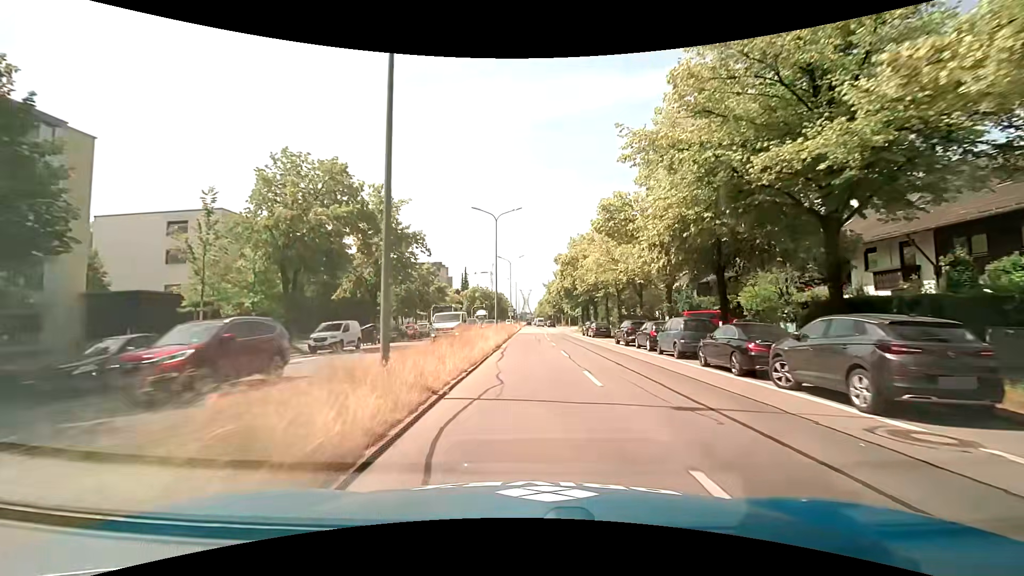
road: primary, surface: asphalt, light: Day
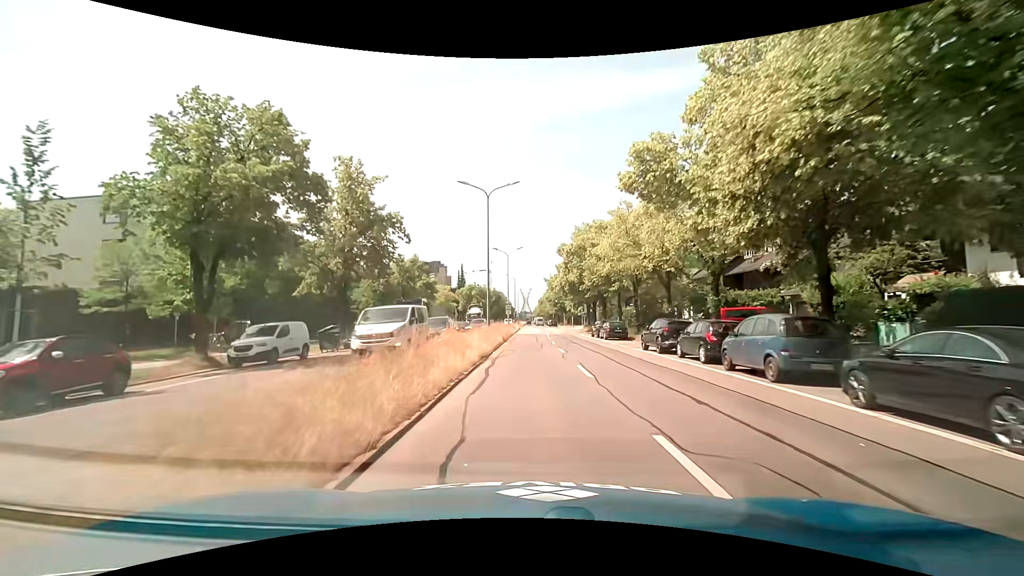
(0.0, +7.6) m; +1°
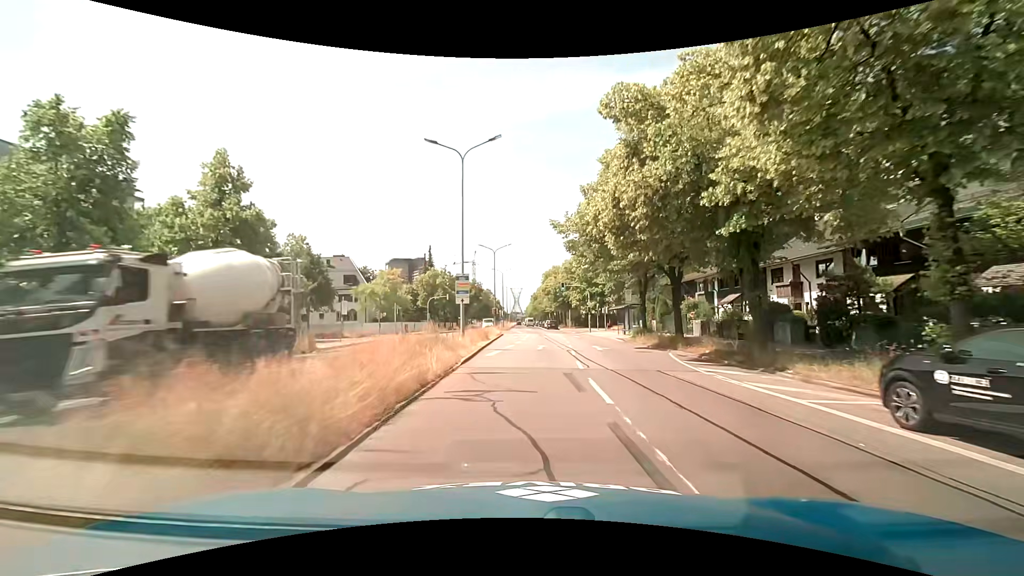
(-0.6, +38.0) m; -1°
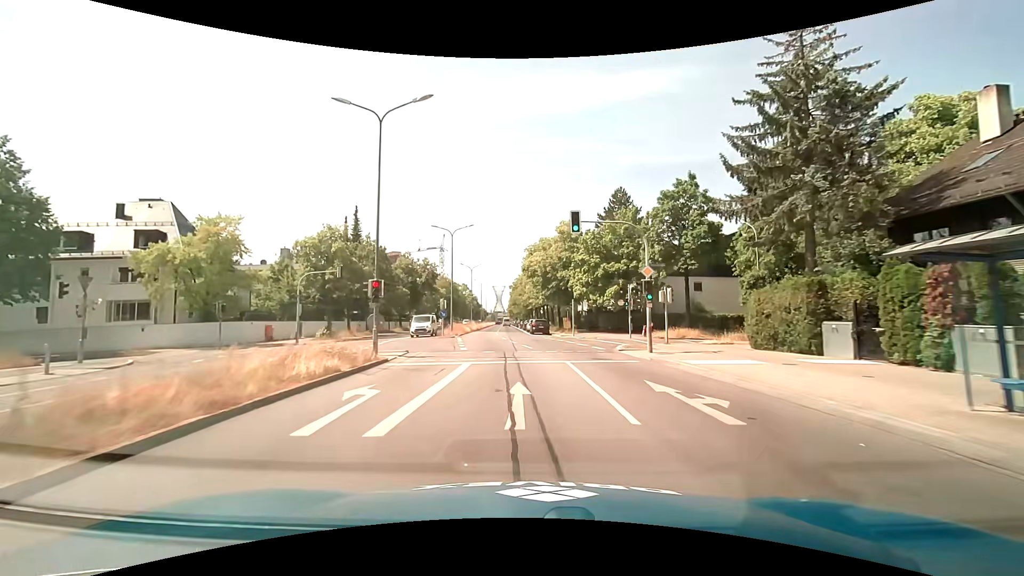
(+1.6, +38.0) m; +3°
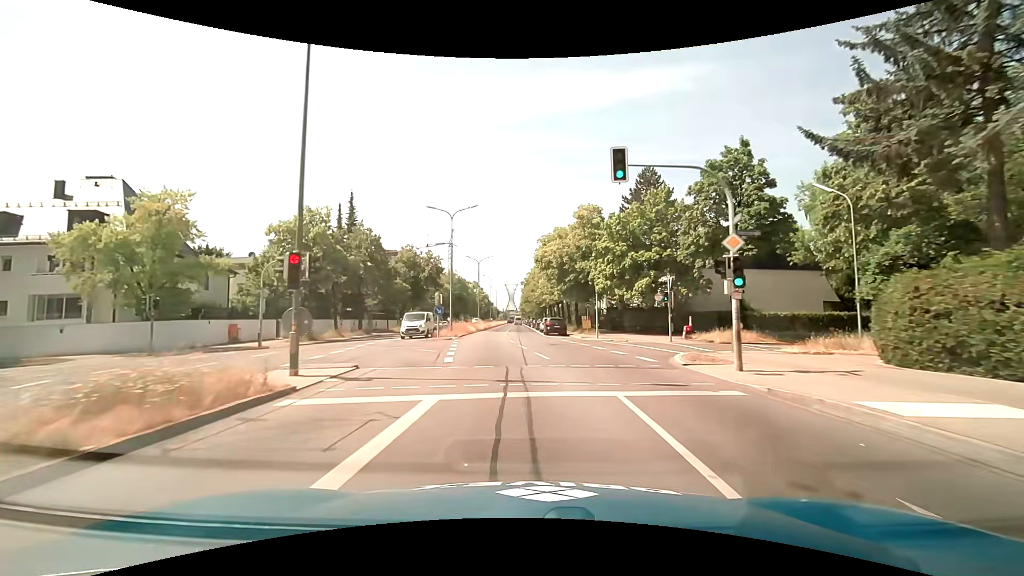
(-0.1, +7.6) m; -2°
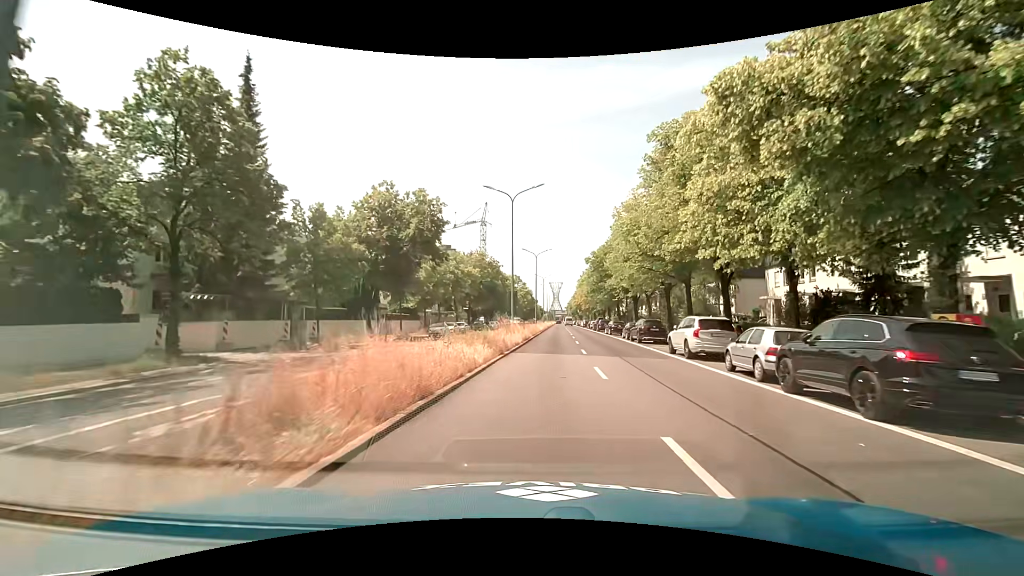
(-2.9, +37.9) m; -5°
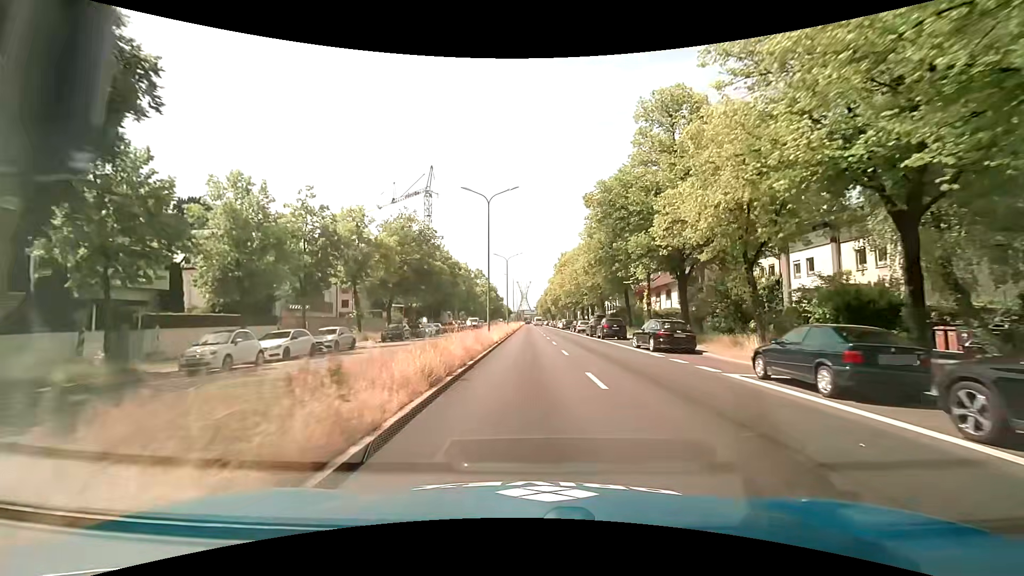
(+1.4, +30.5) m; +4°
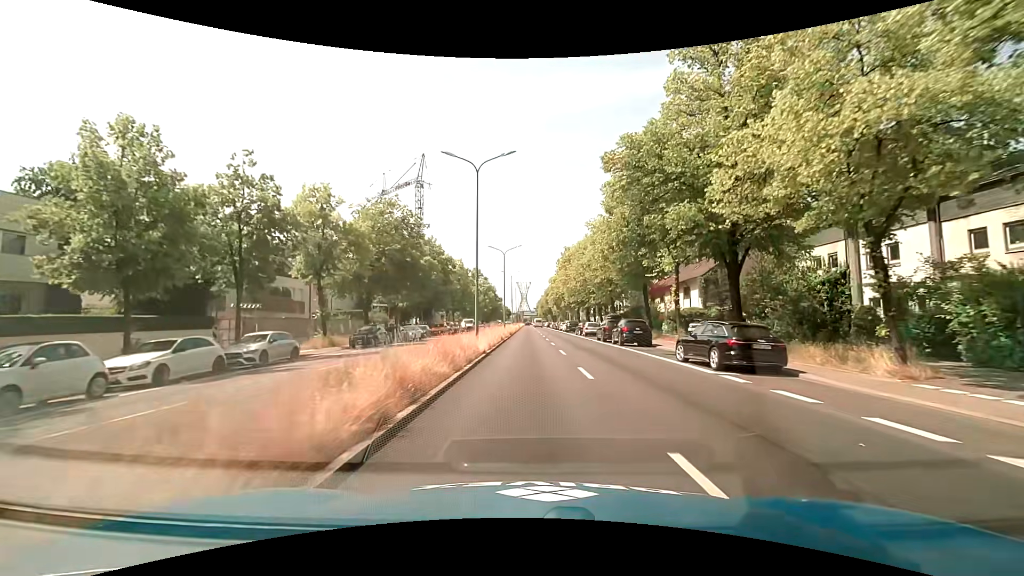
(0.0, +7.7) m; +1°
(0, +10) (0, +20) (0, +30) (-1, +40) (-1, +50) (-1, +60) (-1, +70) (-1, +80) (-1, +90) (-2, +100) m
